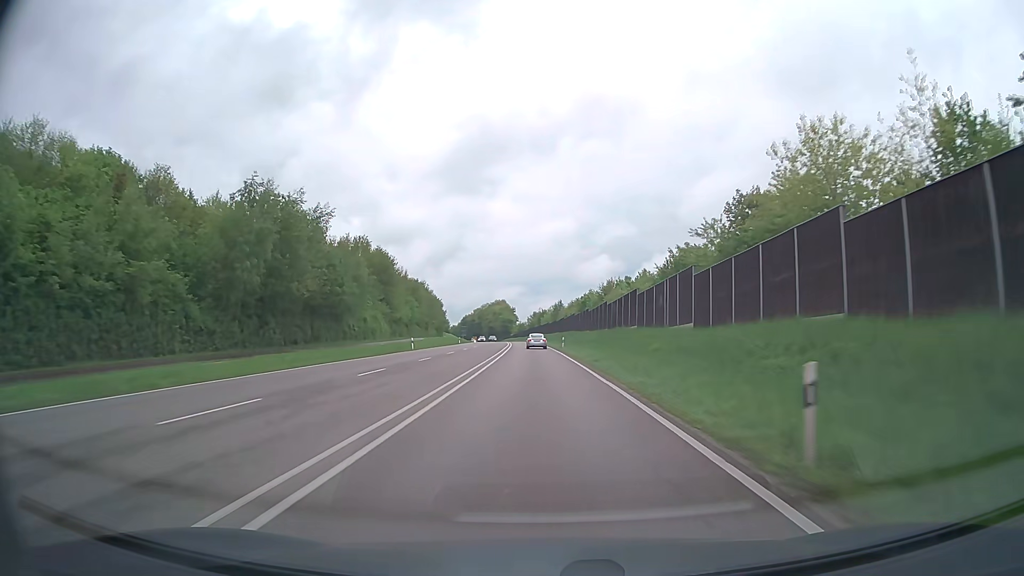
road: trunk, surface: asphalt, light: Day
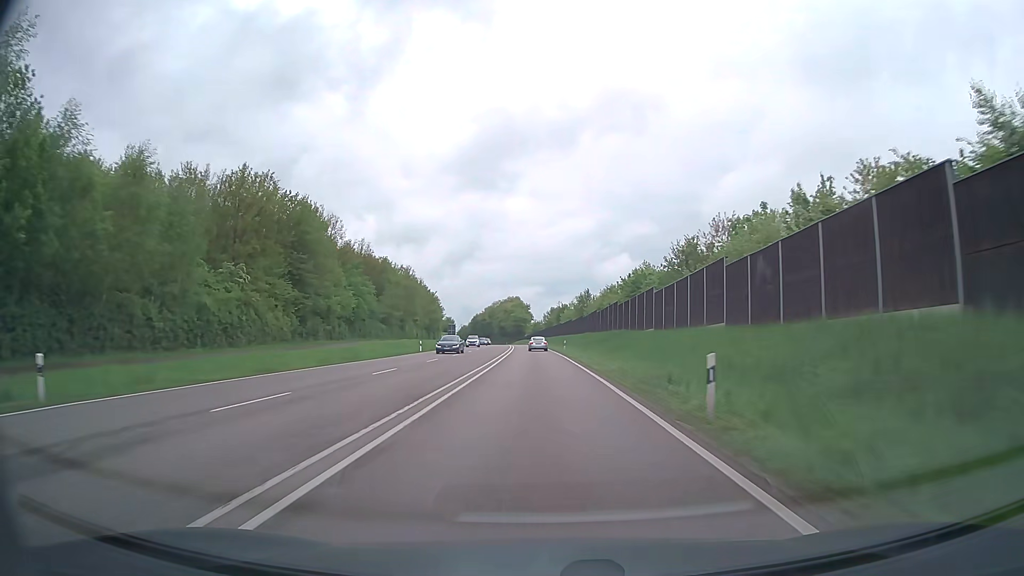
(-0.6, +46.5) m; -1°
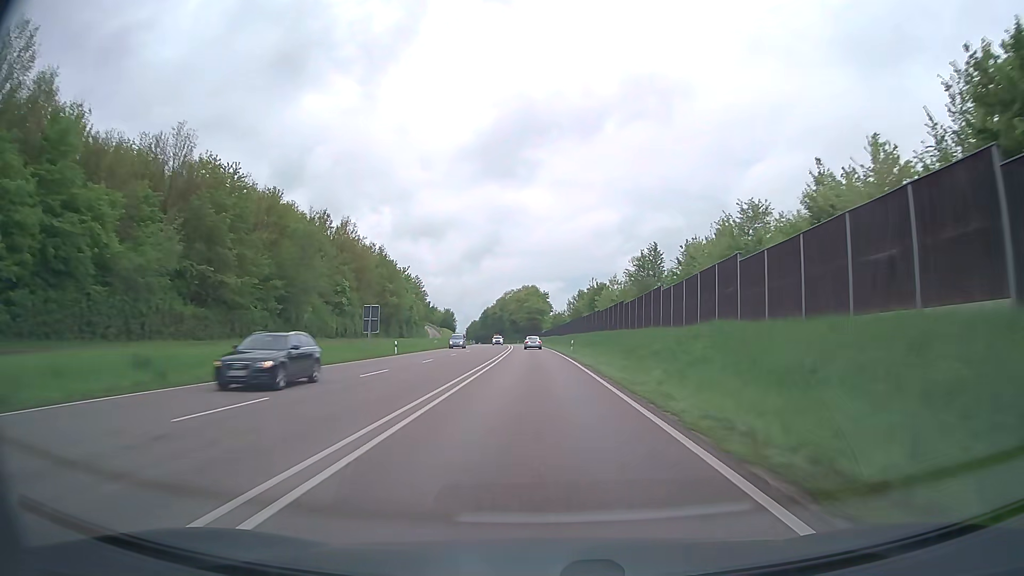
(-0.9, +62.1) m; -2°
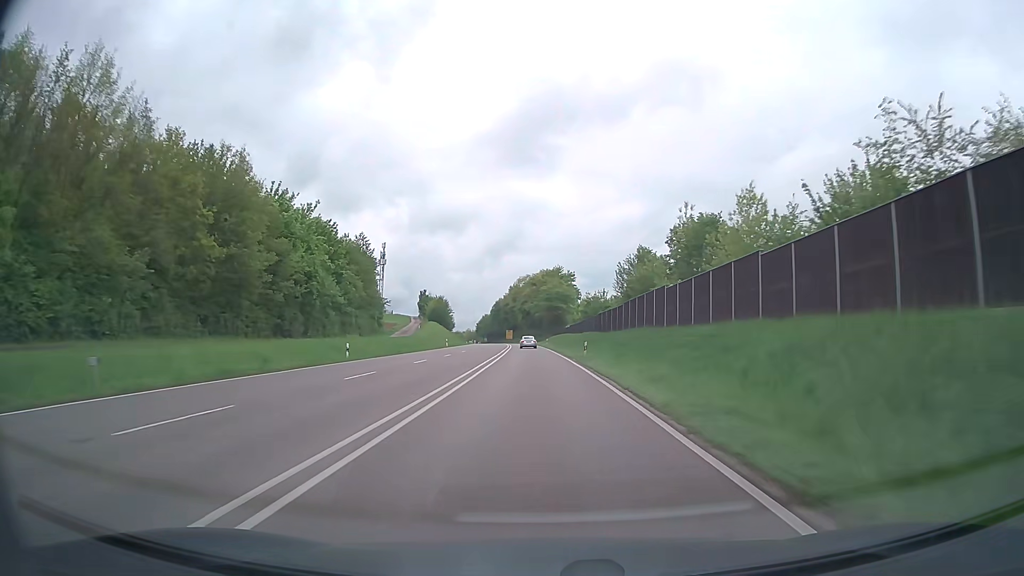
(-0.9, +62.4) m; -2°
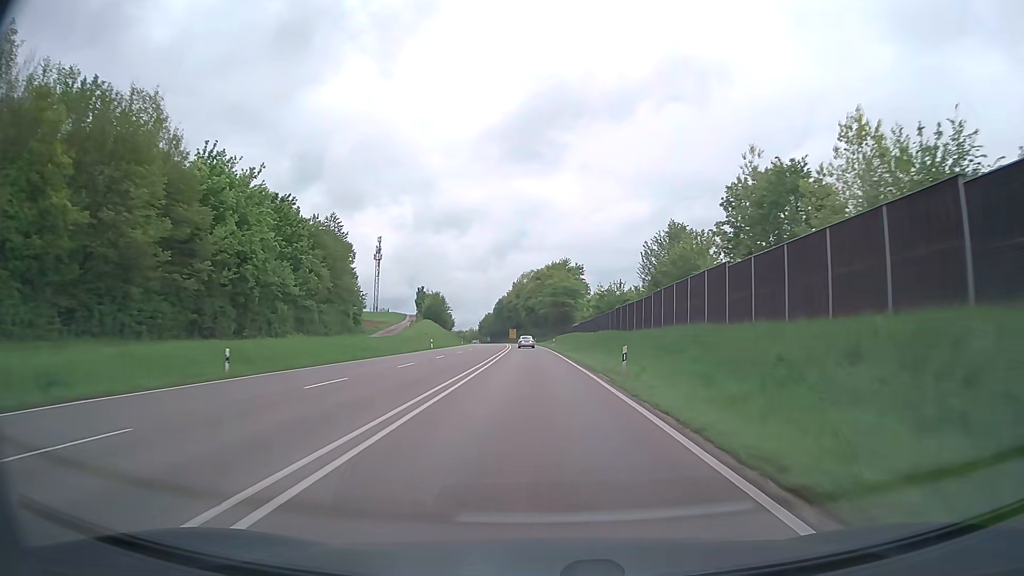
(0.0, +15.6) m; 0°
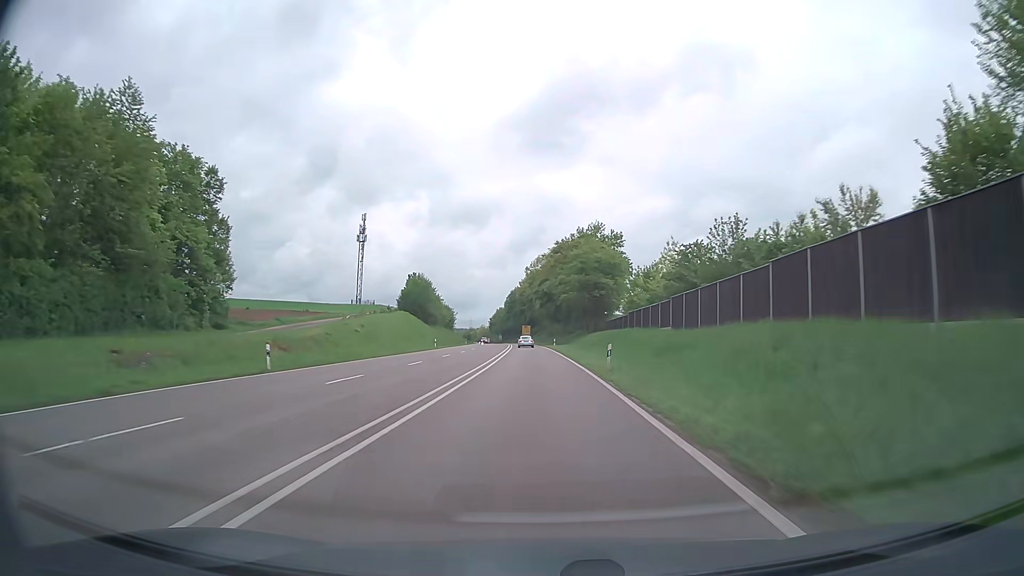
(-0.7, +46.8) m; -2°
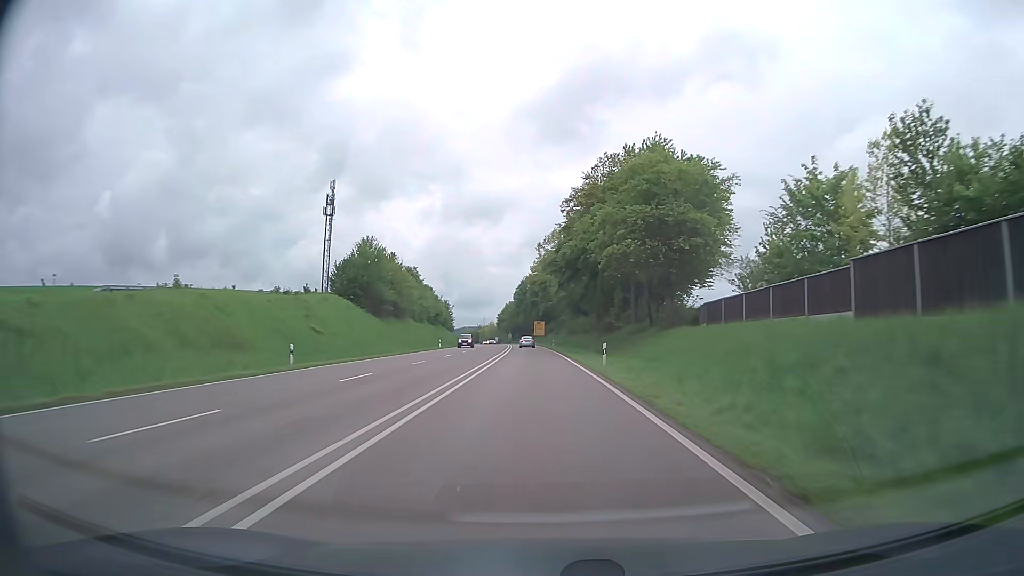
(-0.6, +47.0) m; -1°
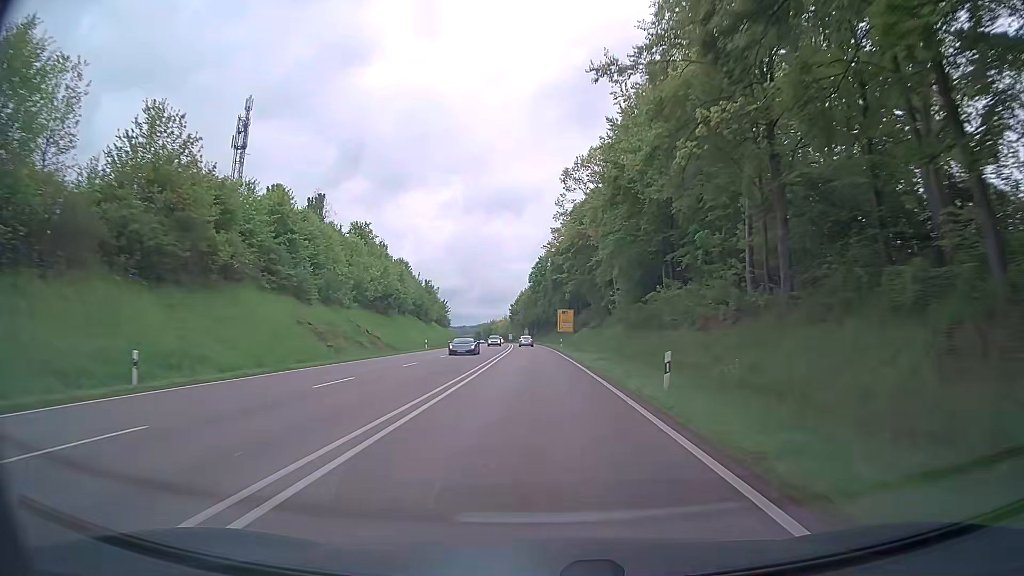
(-1.0, +63.1) m; -2°
(0, +10) (0, +20) (0, +30) (0, +40) (-1, +50) (-1, +60) (-1, +70) (-2, +80) (-2, +90) (-3, +100) m
